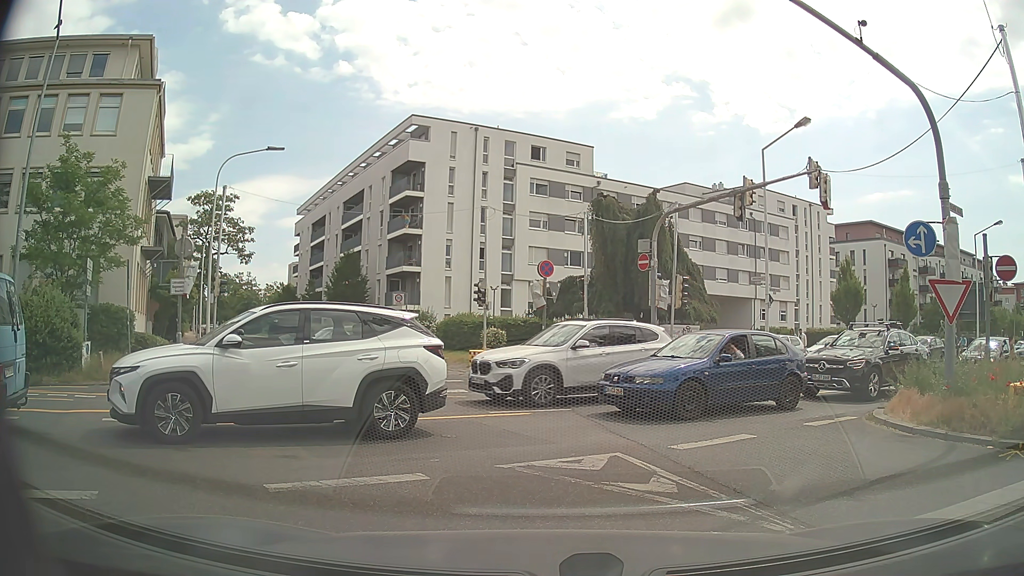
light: Day
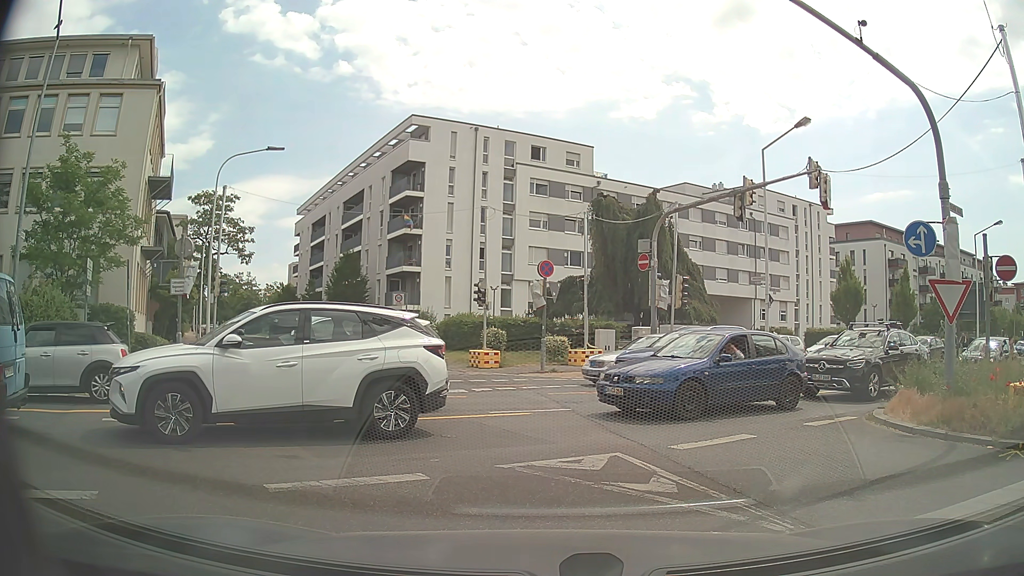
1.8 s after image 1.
(0.0, 0.0) m; 0°
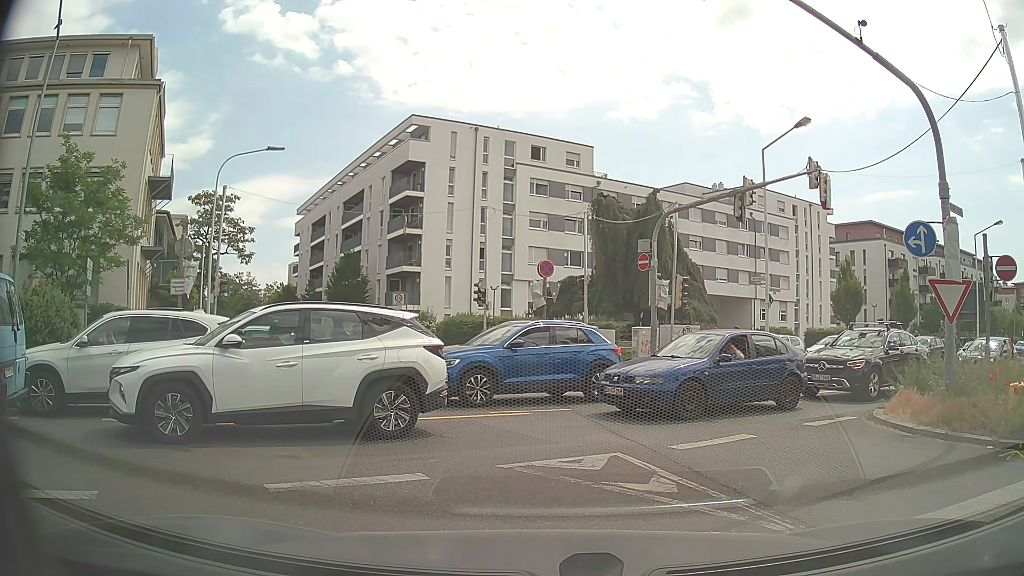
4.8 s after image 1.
(0.0, 0.0) m; 0°
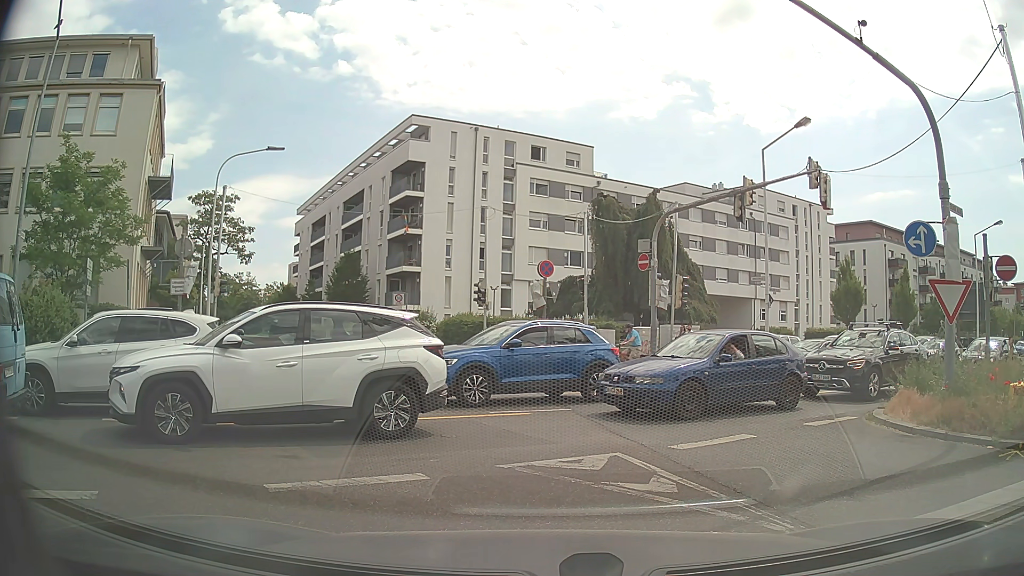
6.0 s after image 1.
(0.0, 0.0) m; 0°
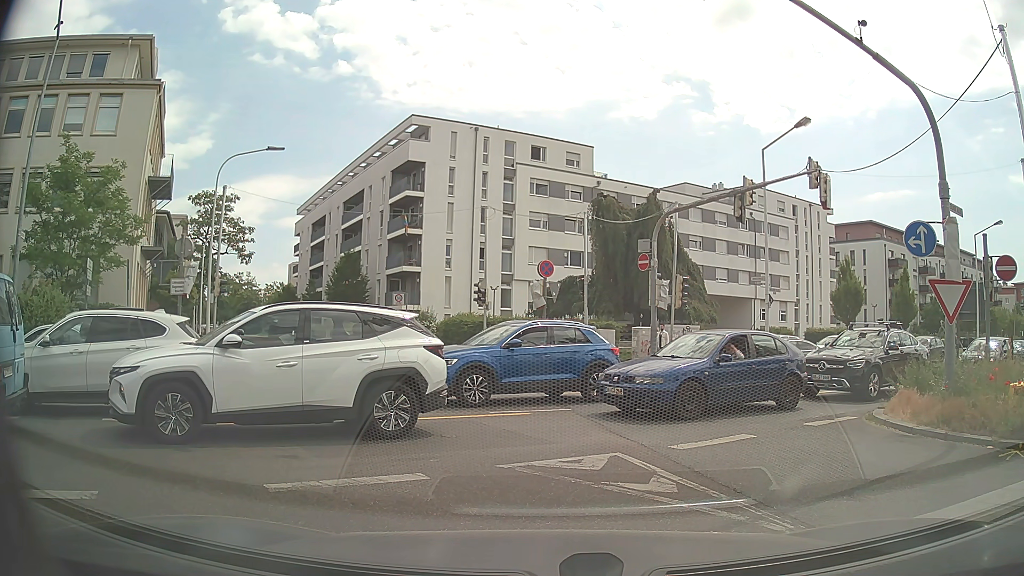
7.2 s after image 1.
(0.0, 0.0) m; 0°
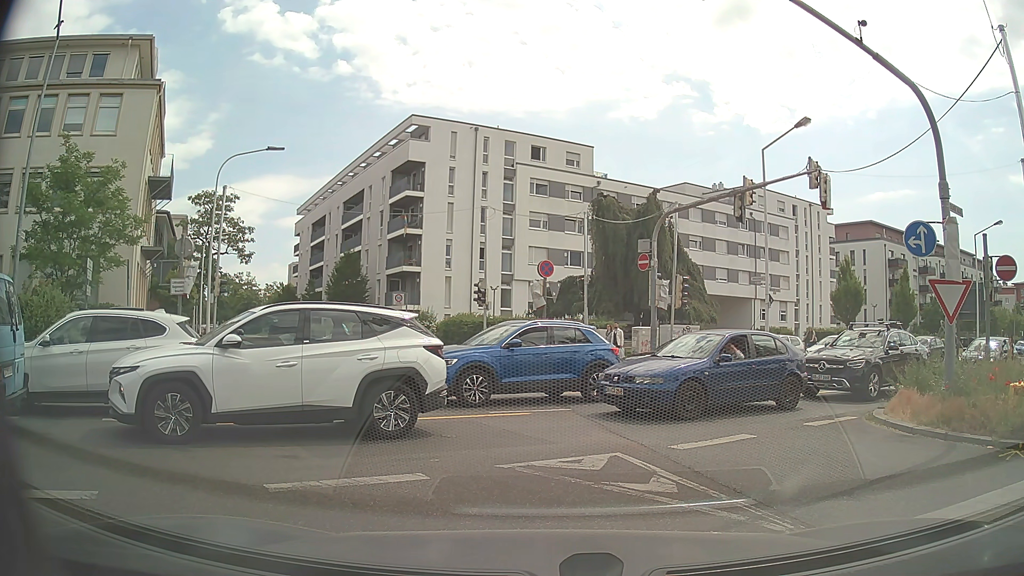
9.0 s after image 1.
(0.0, 0.0) m; 0°
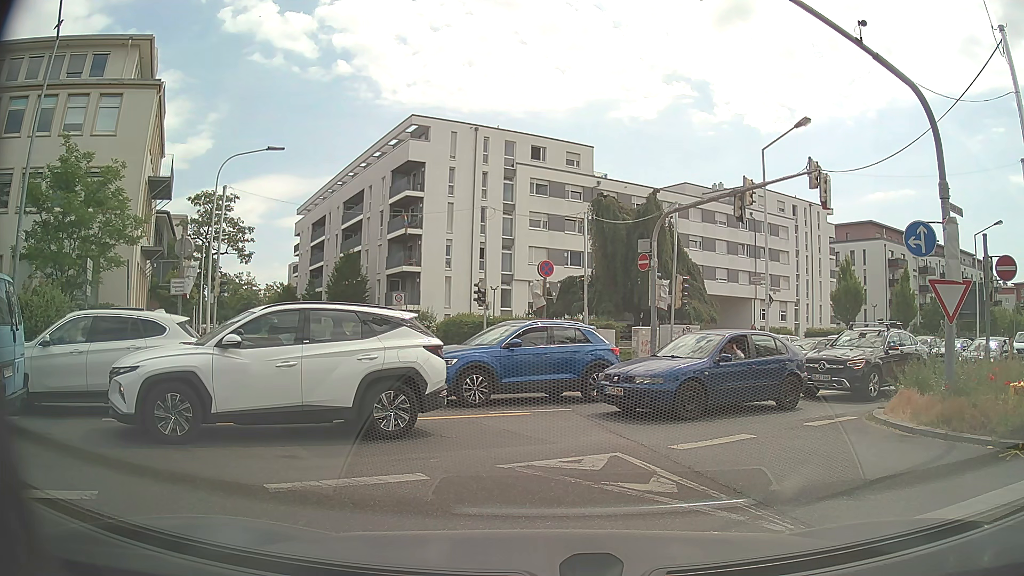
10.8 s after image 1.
(0.0, 0.0) m; 0°
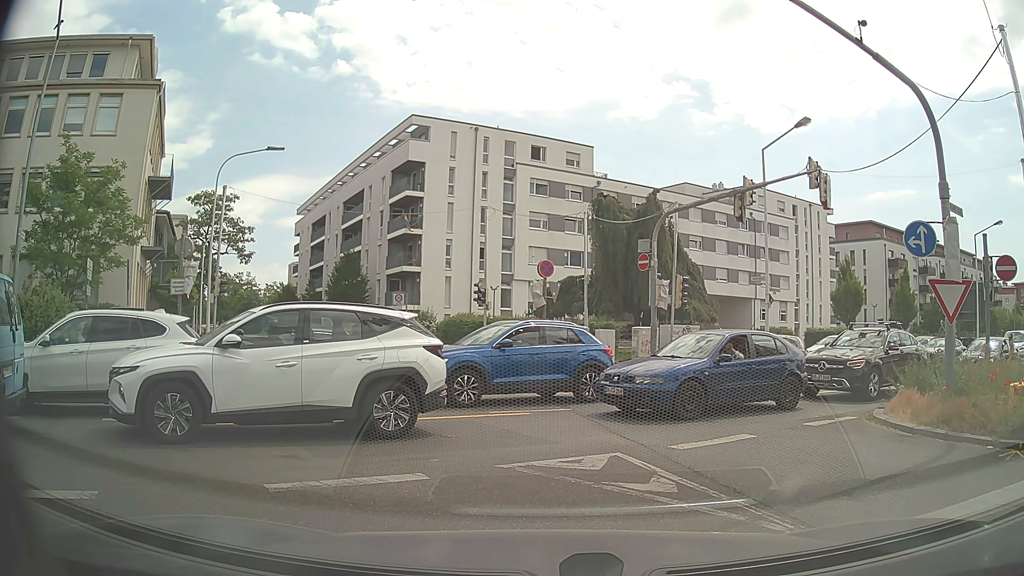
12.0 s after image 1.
(0.0, 0.0) m; 0°
